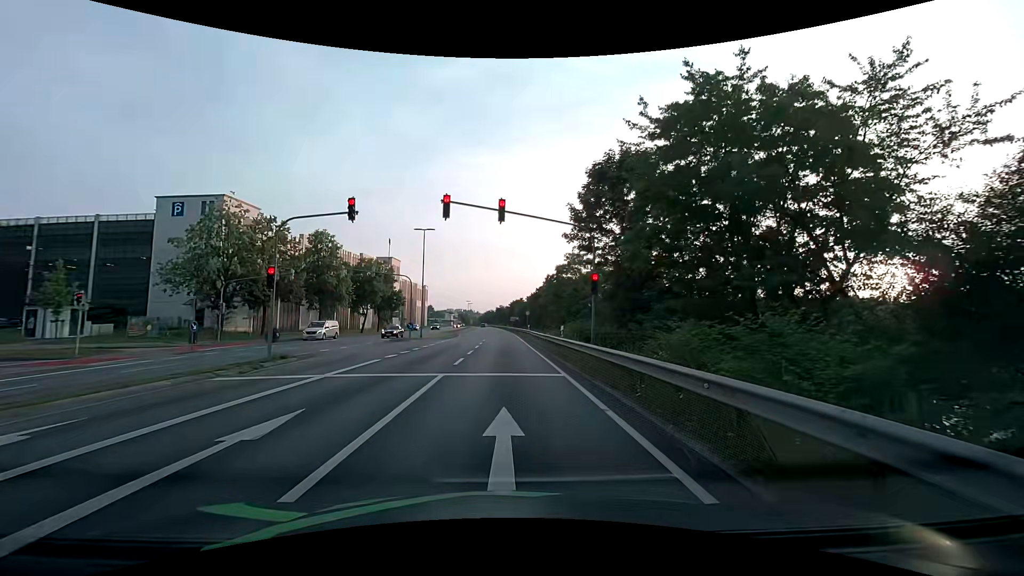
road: primary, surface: asphalt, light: Day
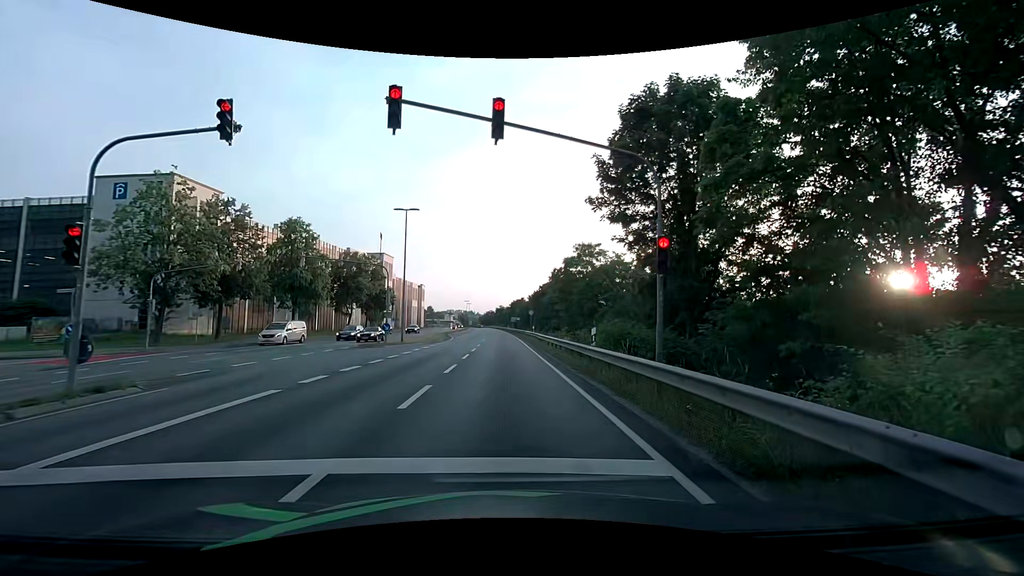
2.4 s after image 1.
(-0.1, +8.0) m; 0°
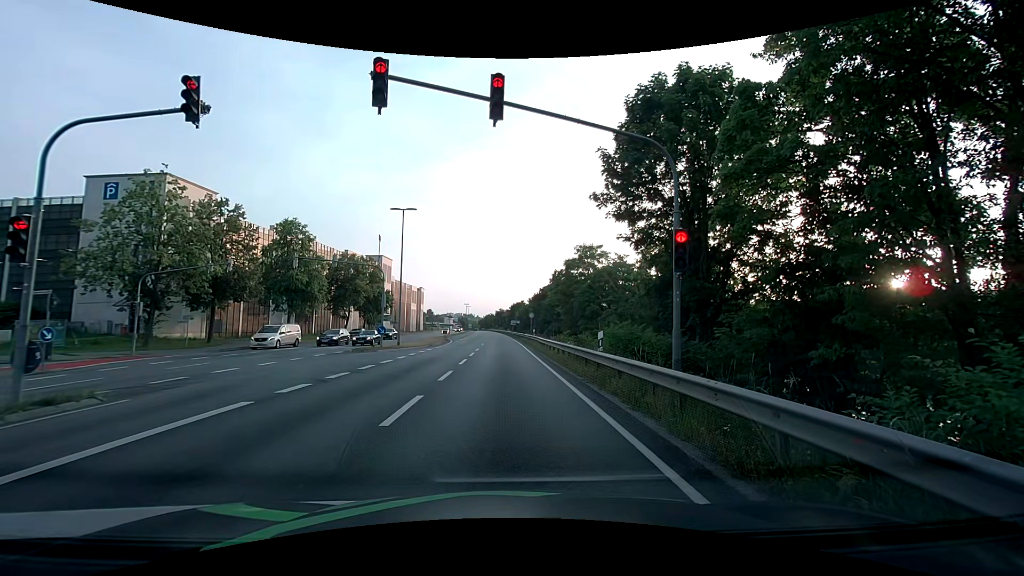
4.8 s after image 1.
(0.0, +1.1) m; 0°
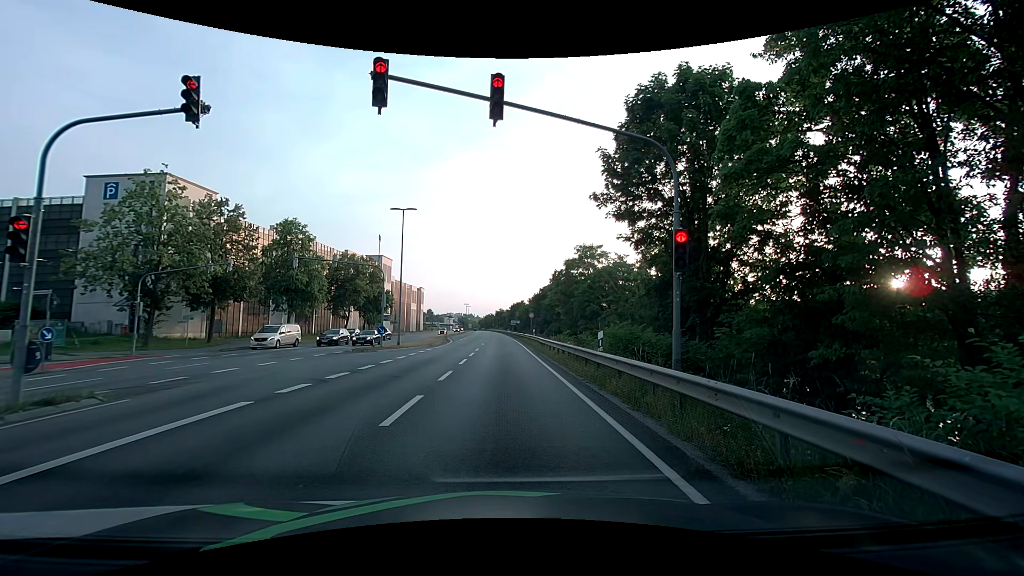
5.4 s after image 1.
(0.0, 0.0) m; 0°
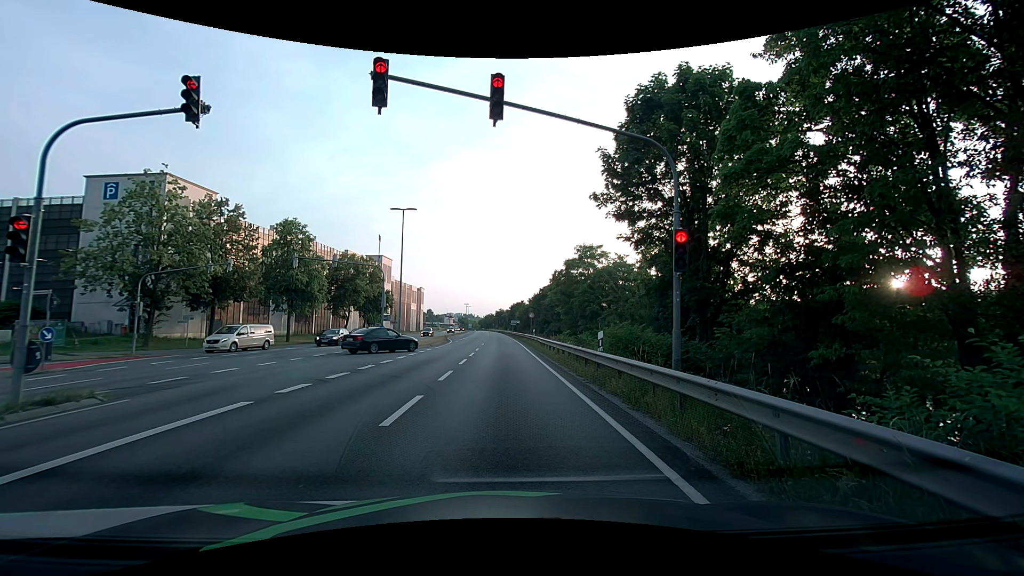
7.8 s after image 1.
(0.0, 0.0) m; 0°
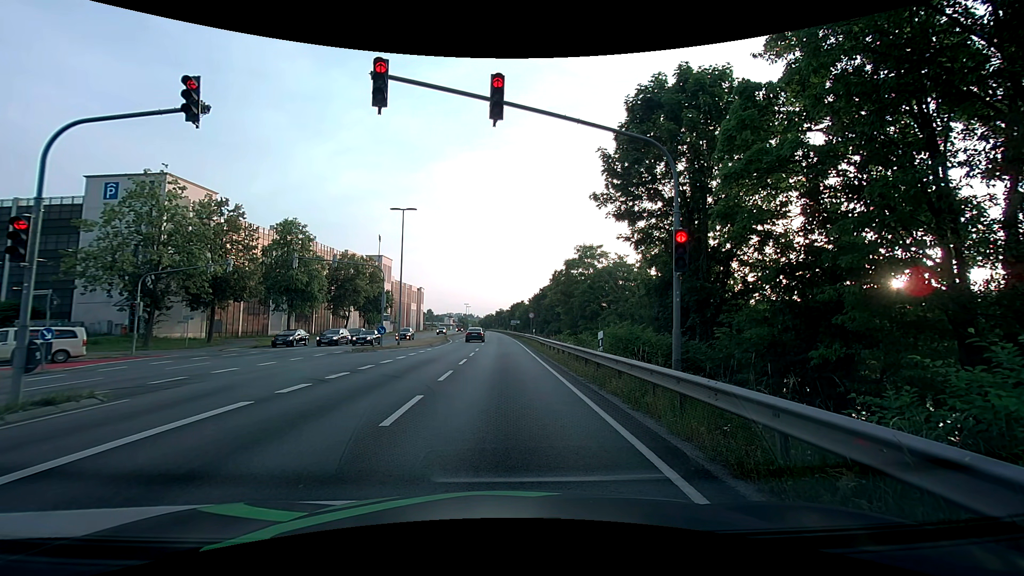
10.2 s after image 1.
(0.0, 0.0) m; 0°
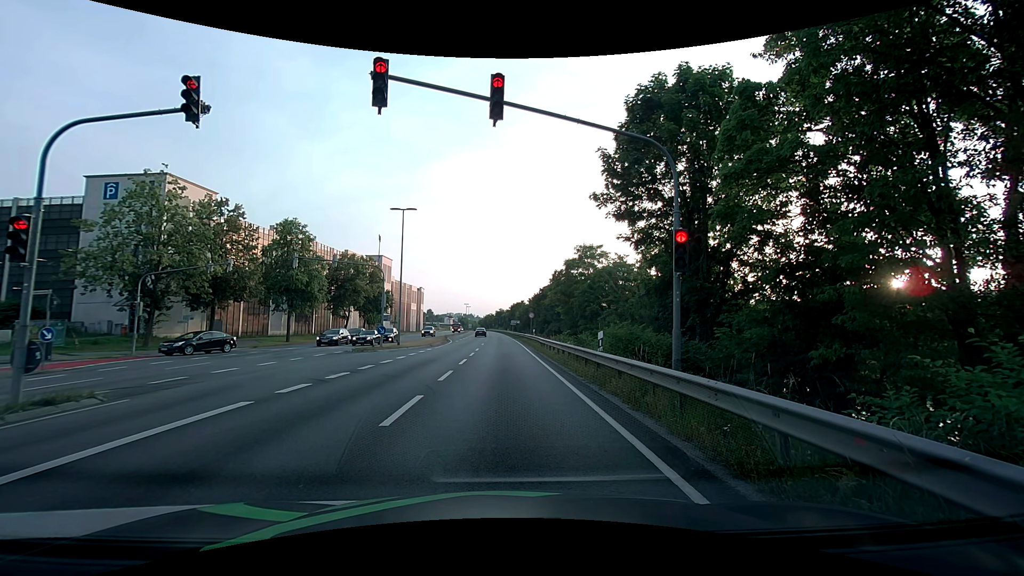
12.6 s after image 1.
(0.0, 0.0) m; 0°
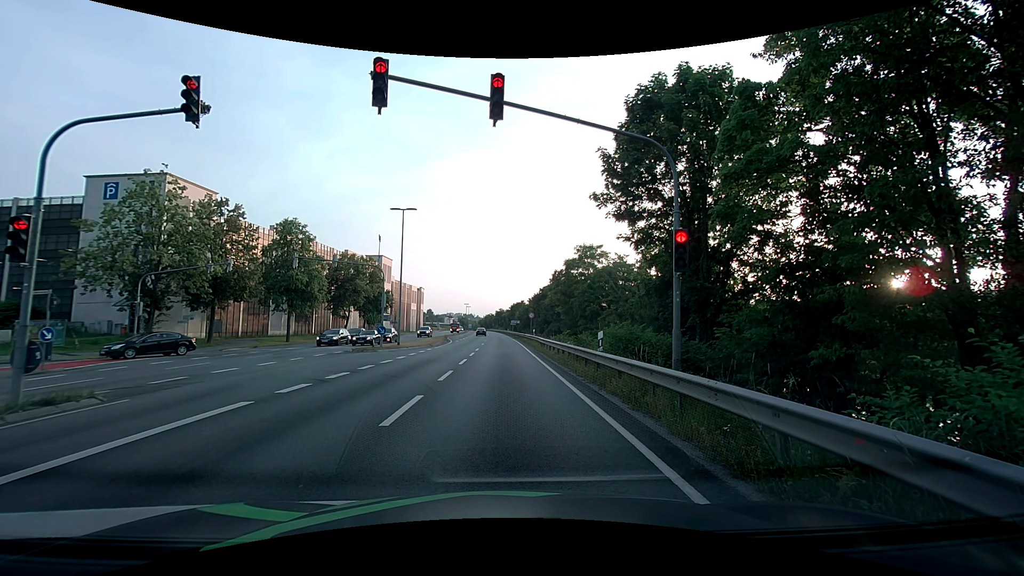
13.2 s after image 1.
(0.0, 0.0) m; 0°
(0, +10) (0, +20) (0, +30) (0, +40) (-1, +50) (-1, +60) (-1, +70) (-2, +80) (-2, +90) (-3, +100) m
